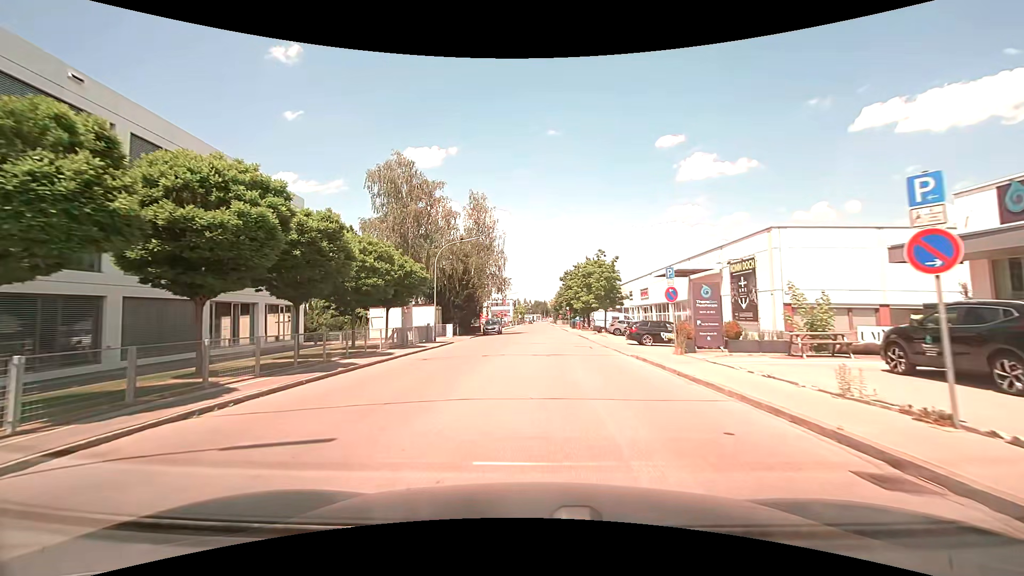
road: unclassified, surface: asphalt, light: Day
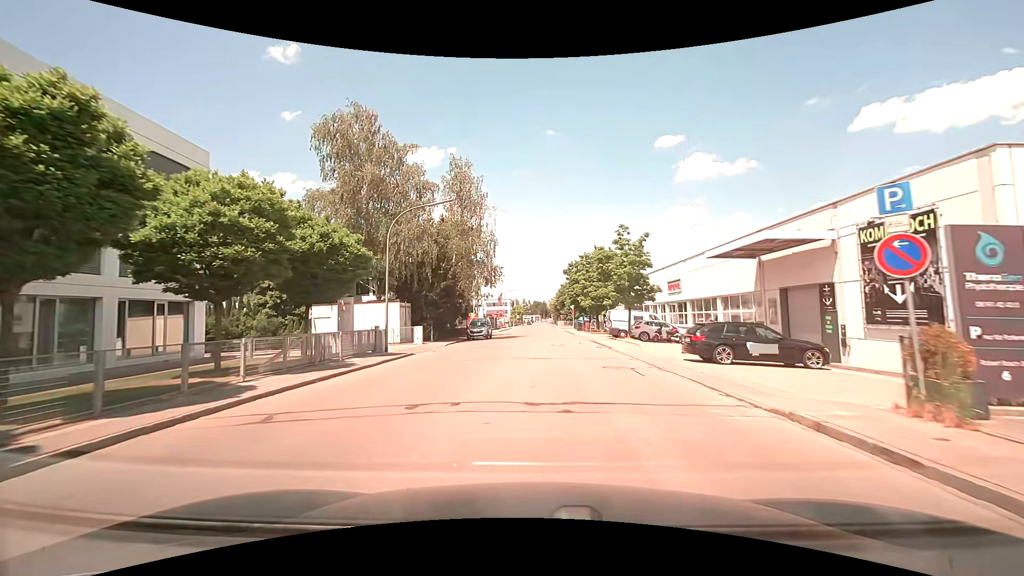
(+0.1, +11.4) m; 0°
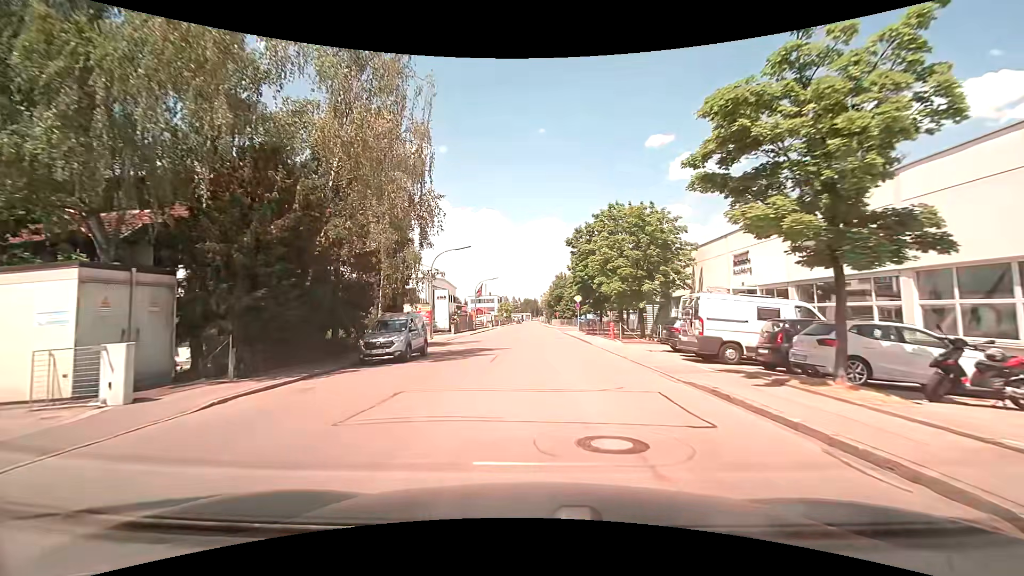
(+0.3, +22.8) m; +1°
